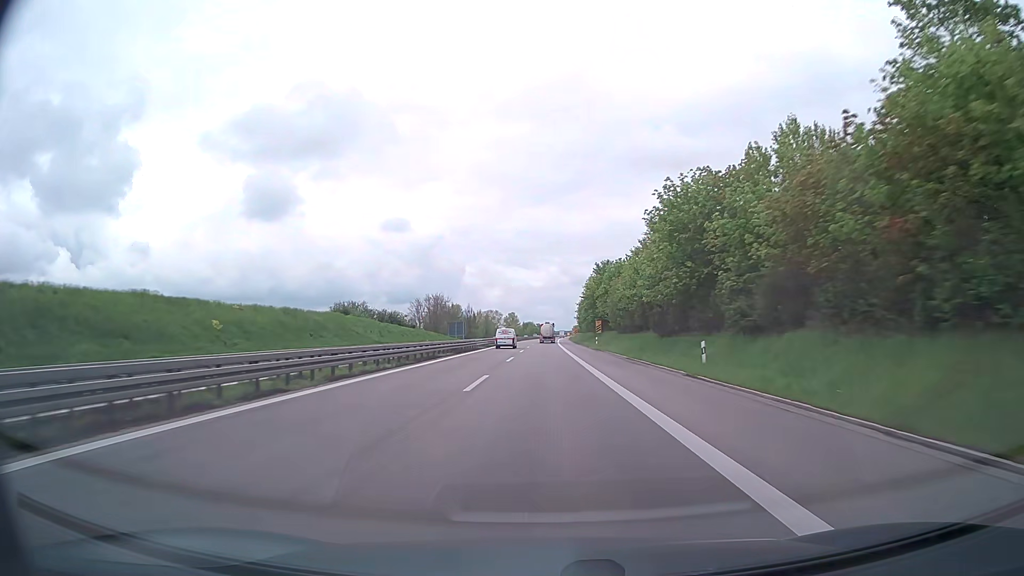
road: trunk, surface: asphalt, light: Day
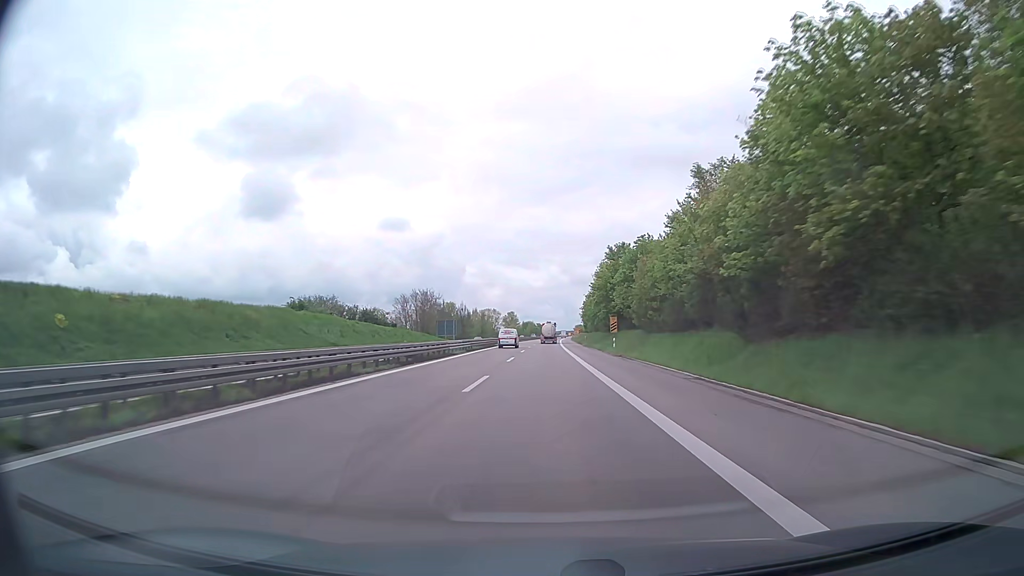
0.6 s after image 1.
(0.0, +18.3) m; 0°
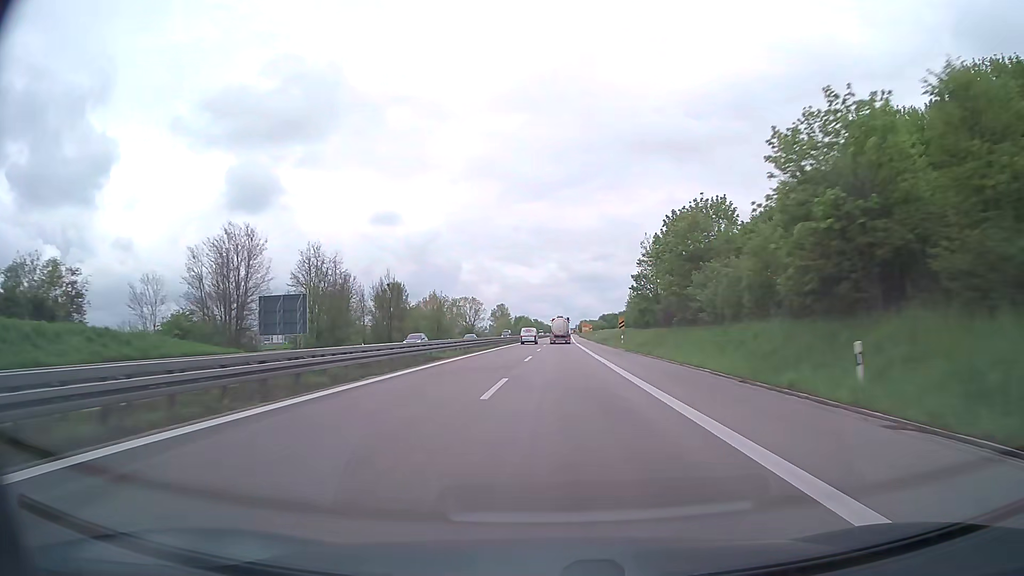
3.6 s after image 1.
(-0.2, +93.1) m; 0°
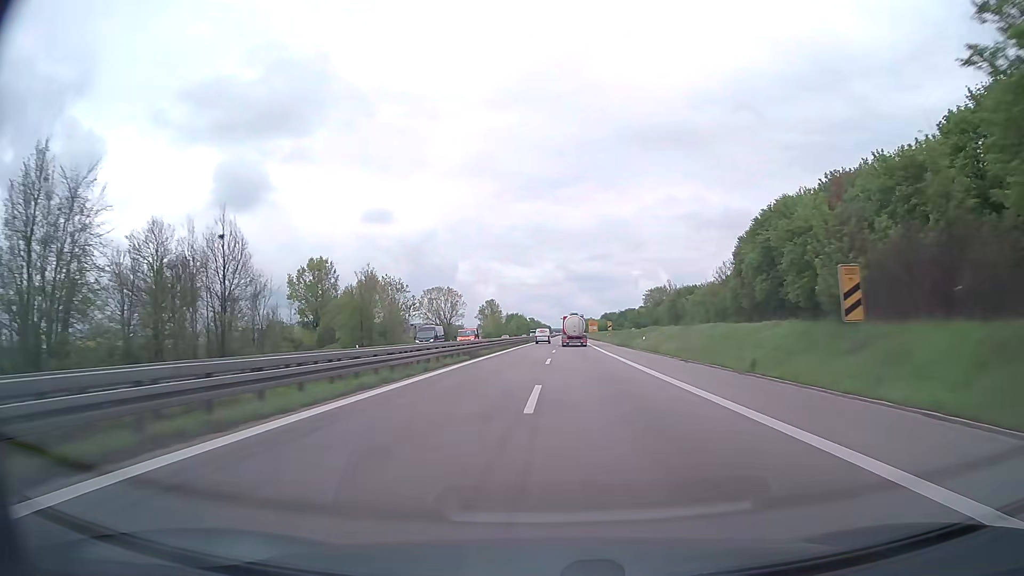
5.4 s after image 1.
(+0.2, +56.6) m; +1°
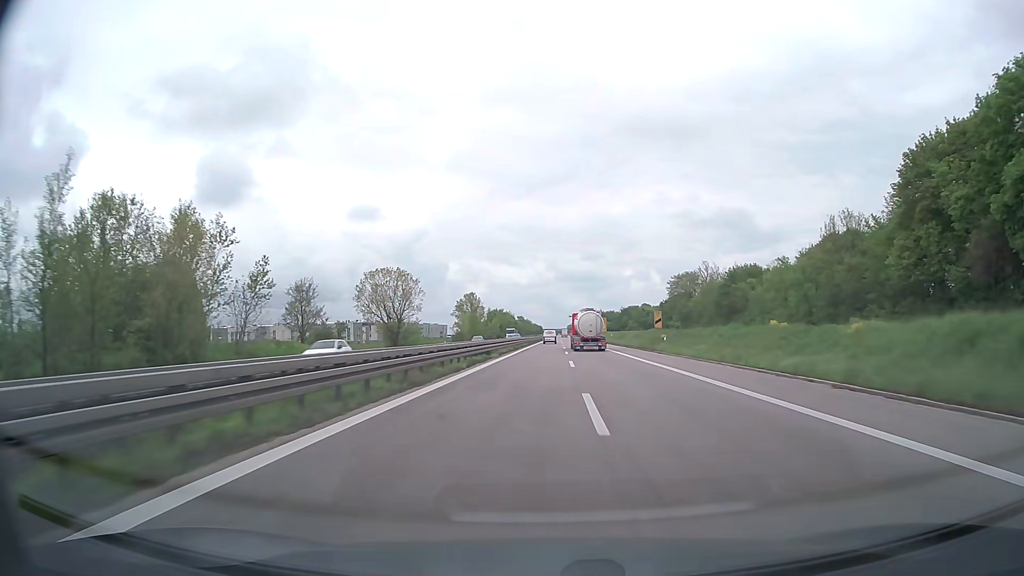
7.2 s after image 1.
(0.0, +56.9) m; 0°
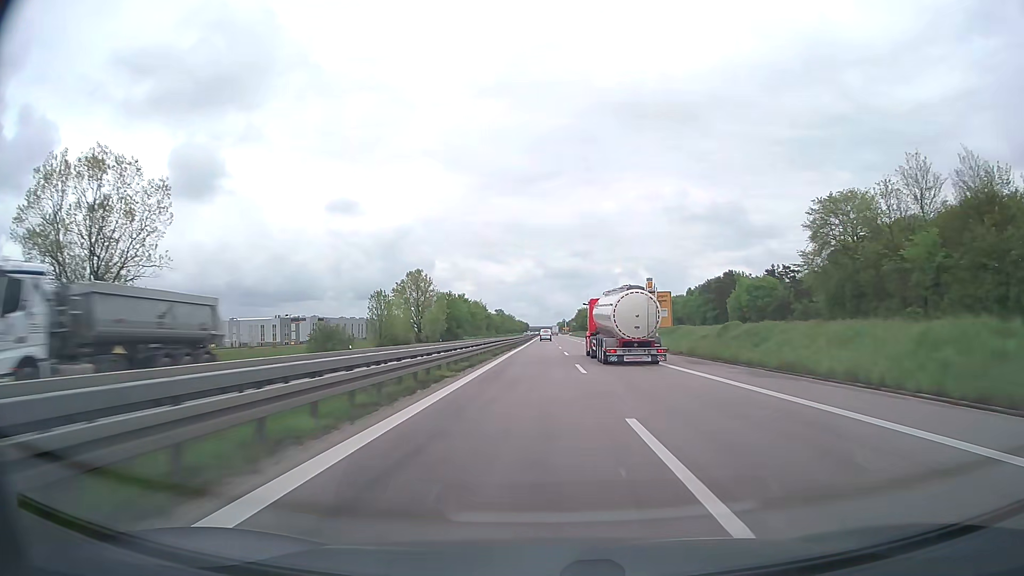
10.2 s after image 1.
(+1.3, +95.2) m; +1°
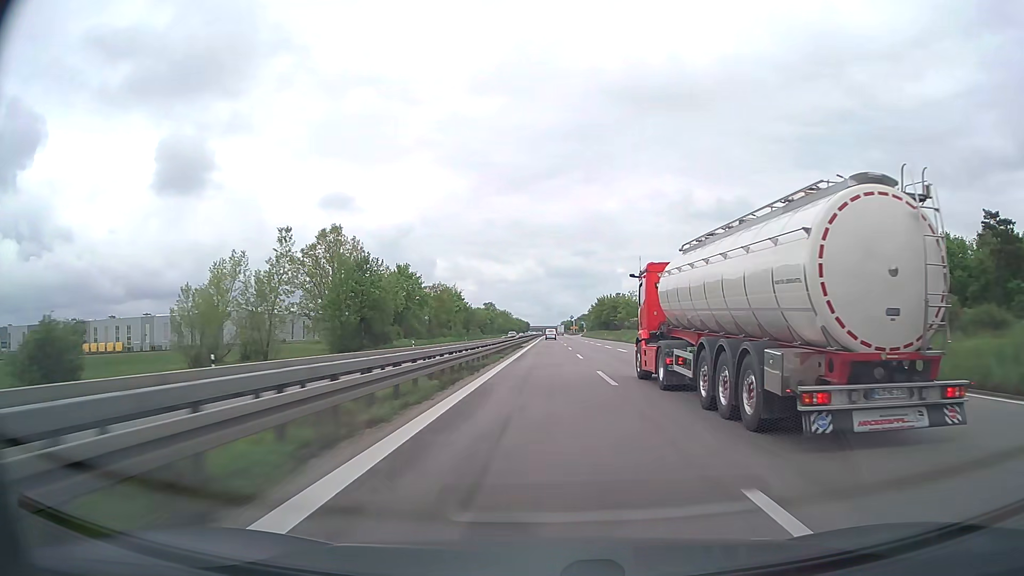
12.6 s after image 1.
(-0.2, +76.5) m; 0°
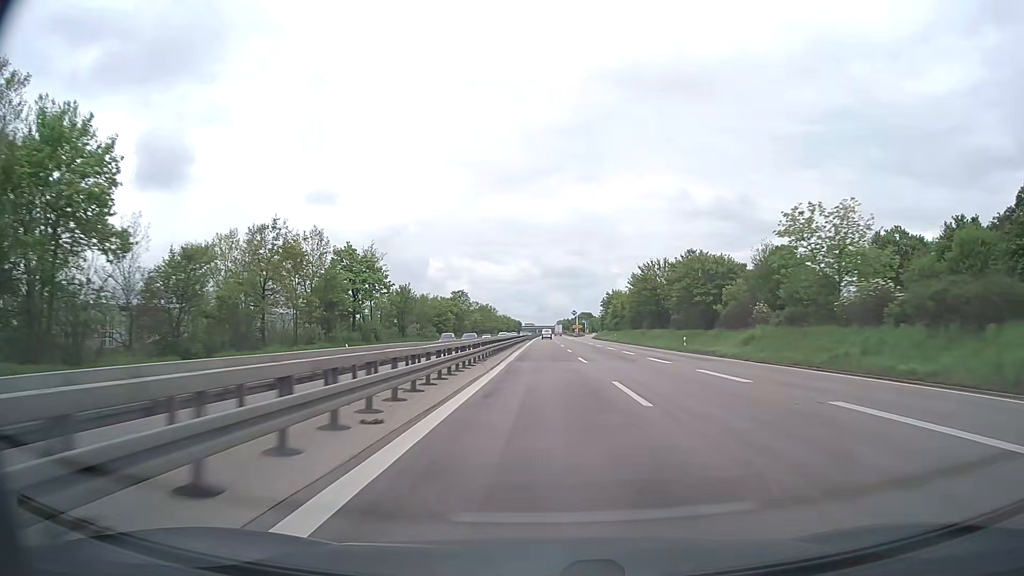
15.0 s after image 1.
(+0.3, +76.6) m; 0°
